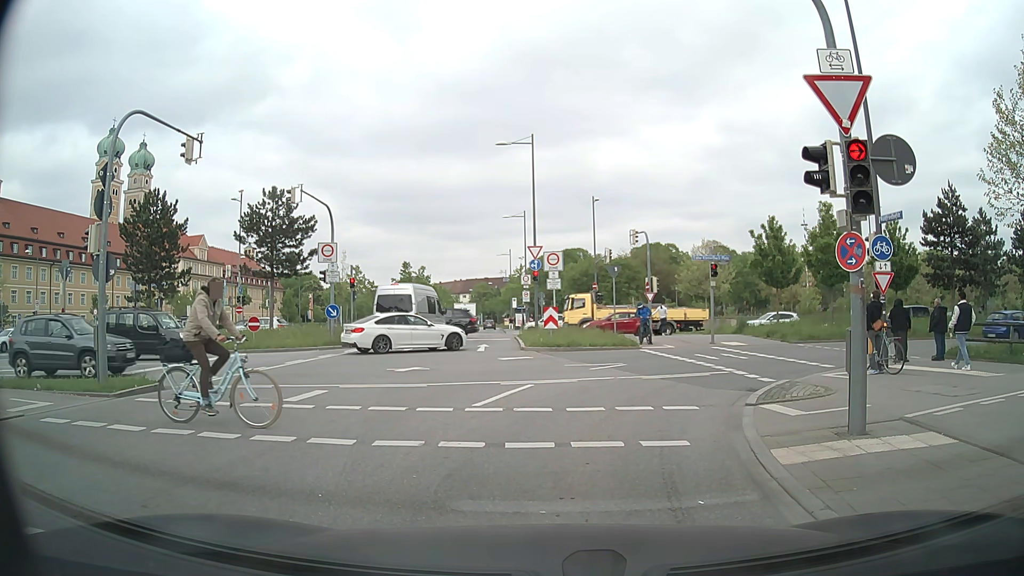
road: secondary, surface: asphalt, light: Day
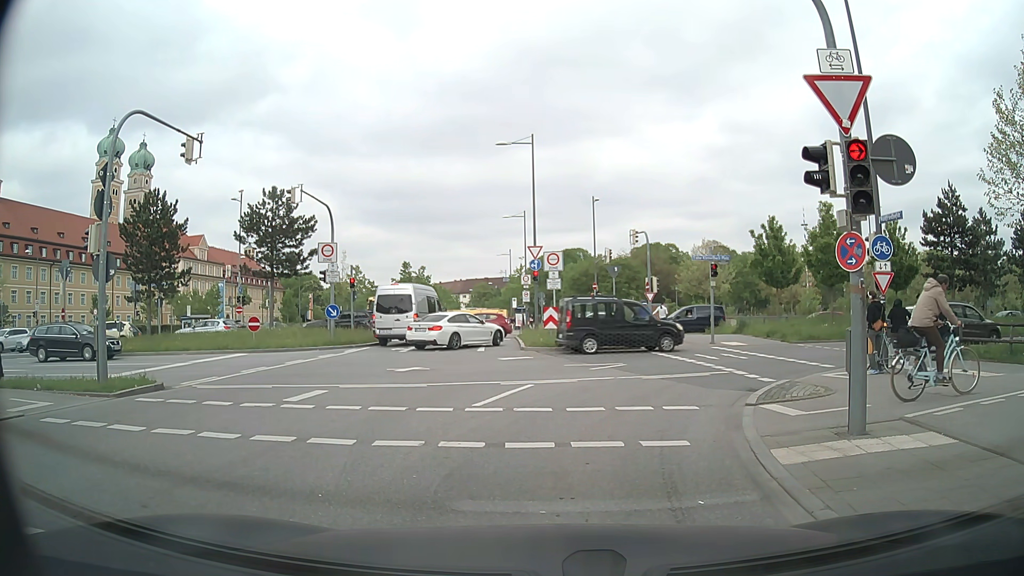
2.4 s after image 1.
(0.0, 0.0) m; 0°
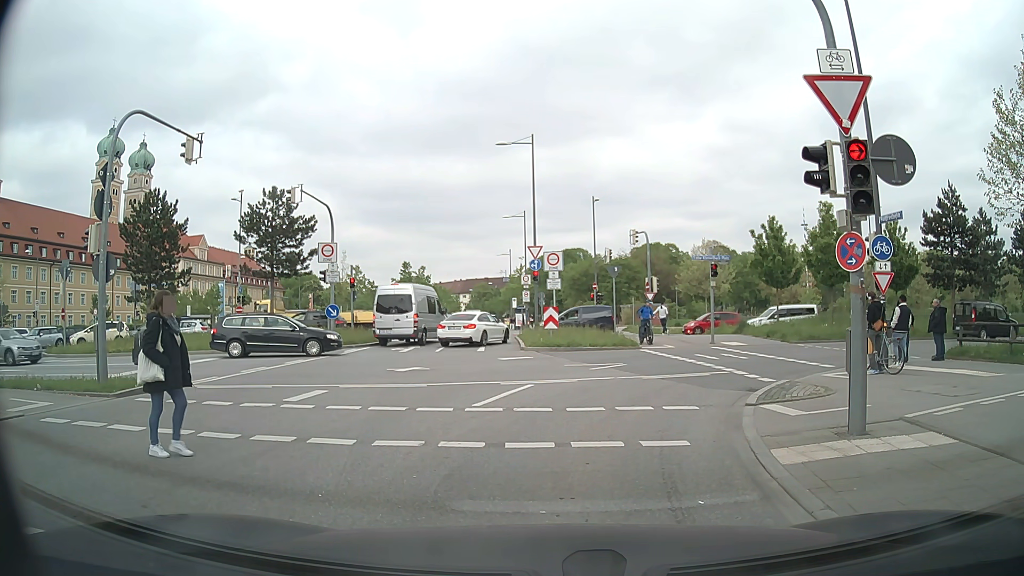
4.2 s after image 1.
(0.0, 0.0) m; 0°
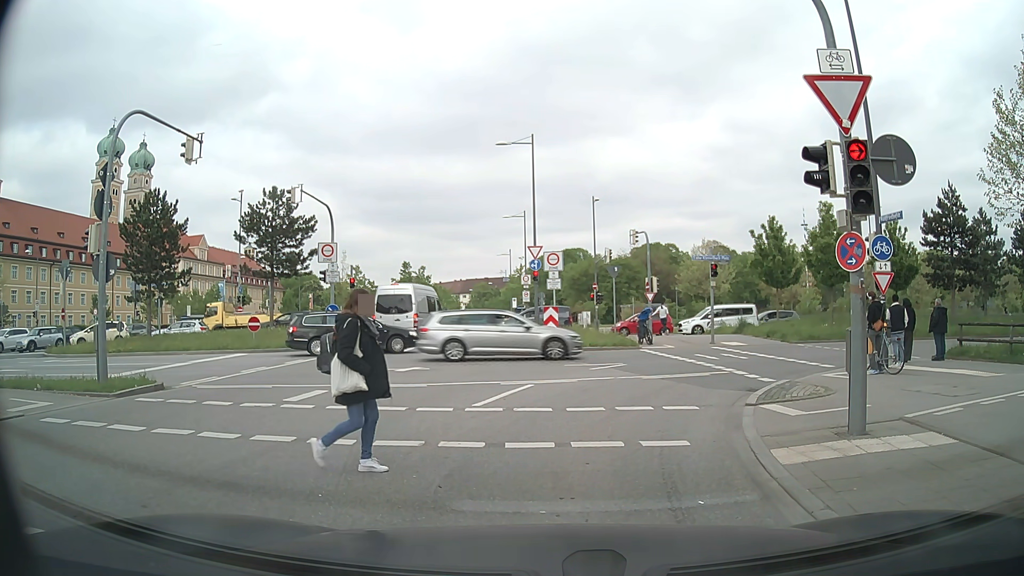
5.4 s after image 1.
(0.0, 0.0) m; 0°
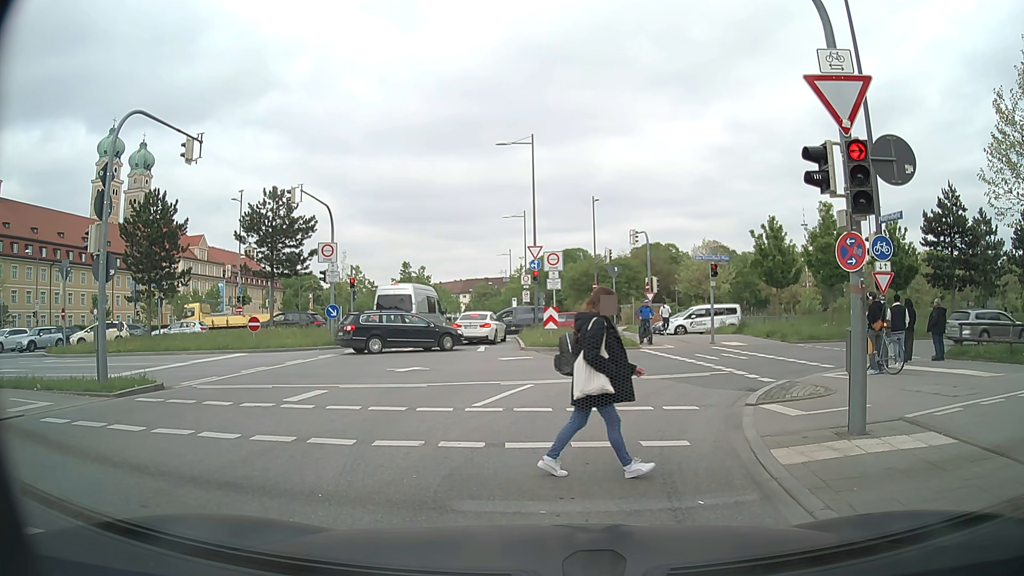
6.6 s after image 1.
(0.0, 0.0) m; 0°
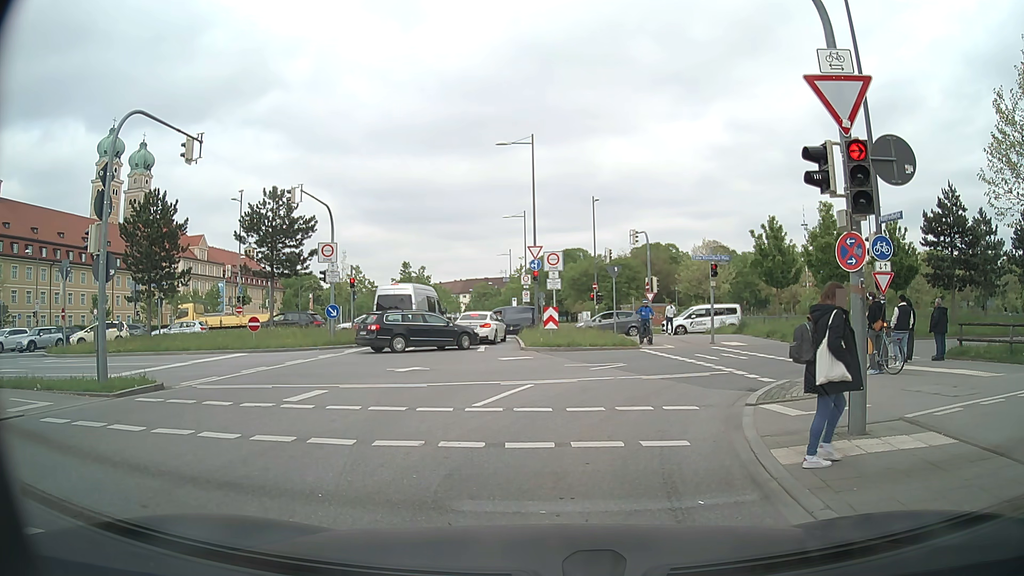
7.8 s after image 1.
(0.0, 0.0) m; 0°
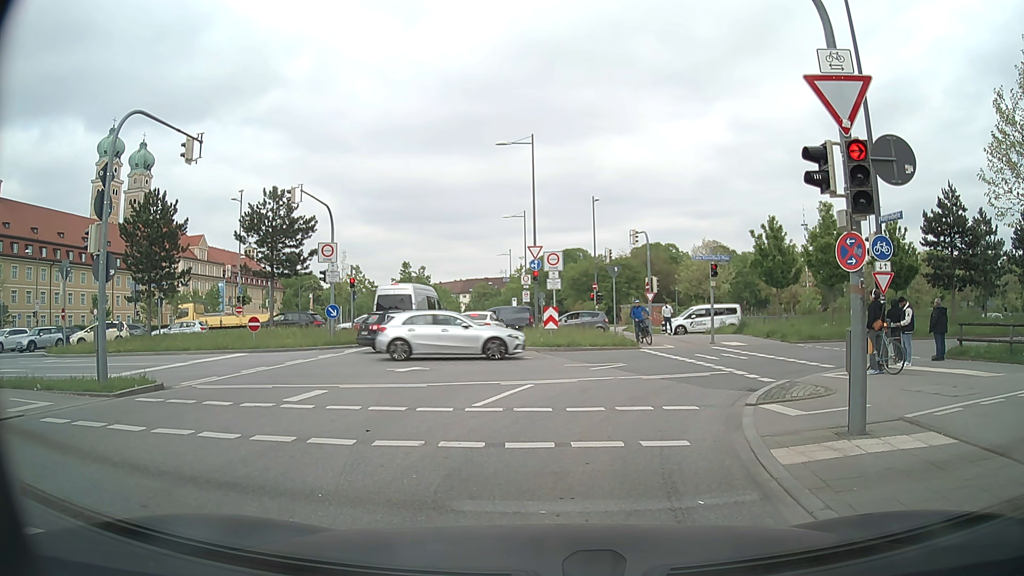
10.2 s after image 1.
(0.0, 0.0) m; 0°
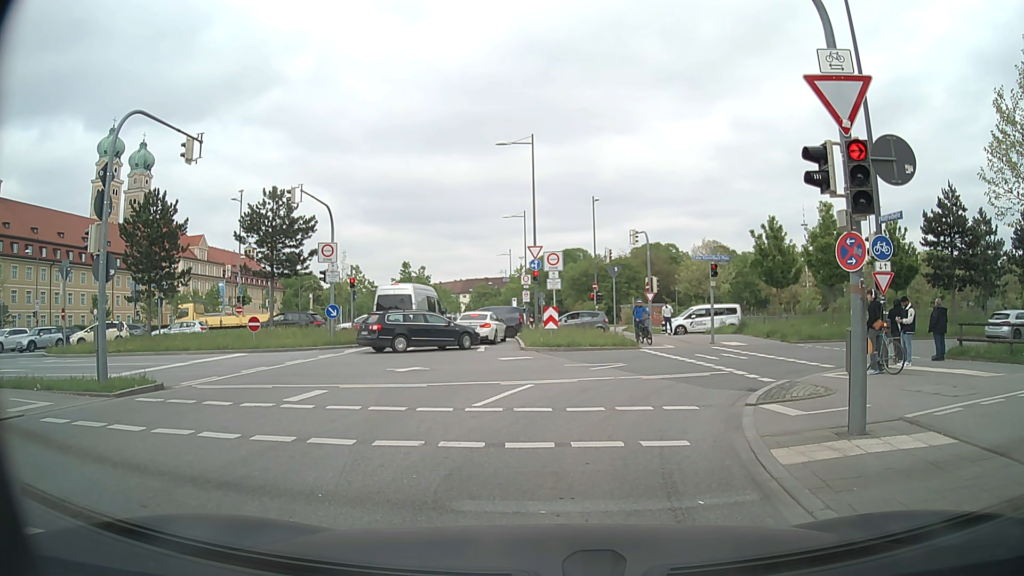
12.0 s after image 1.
(0.0, 0.0) m; 0°
(0, +10) (+4, +19) (+14, +23) (+23, +25) (+33, +27) (+43, +28) (+53, +30) (+63, +33) (+72, +35) (+82, +38) m
